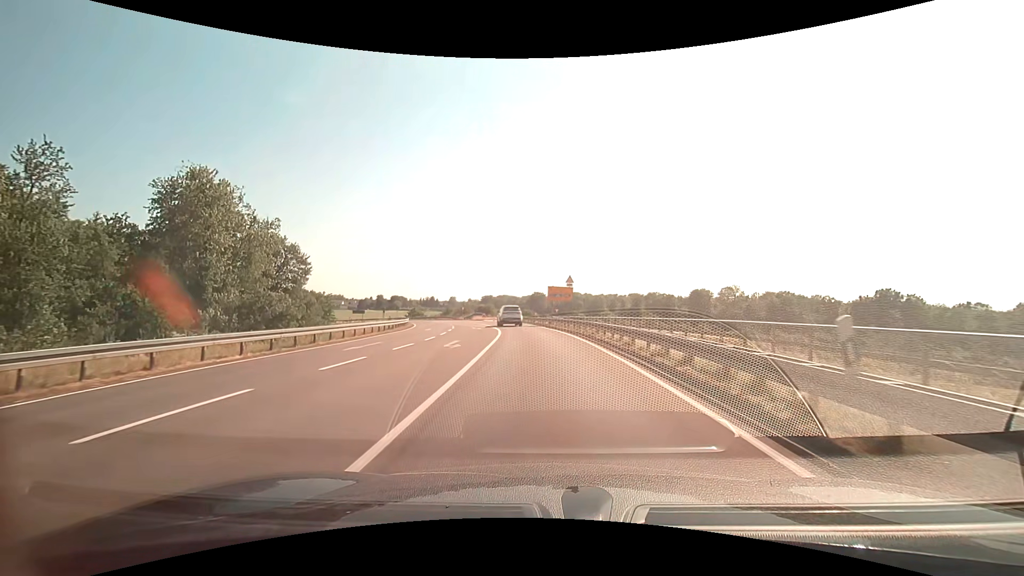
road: secondary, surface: asphalt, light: Day
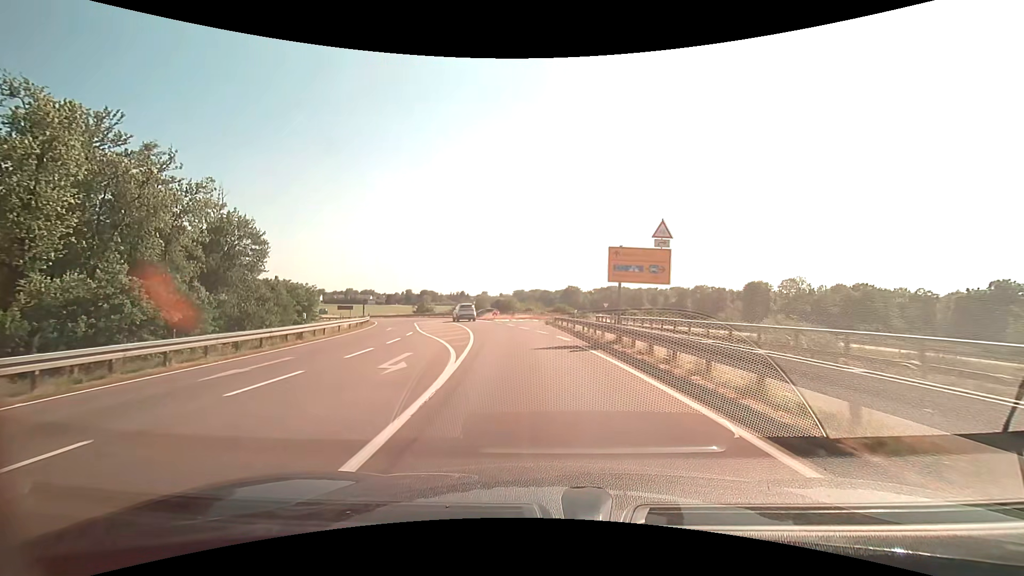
(-0.6, +27.5) m; -3°
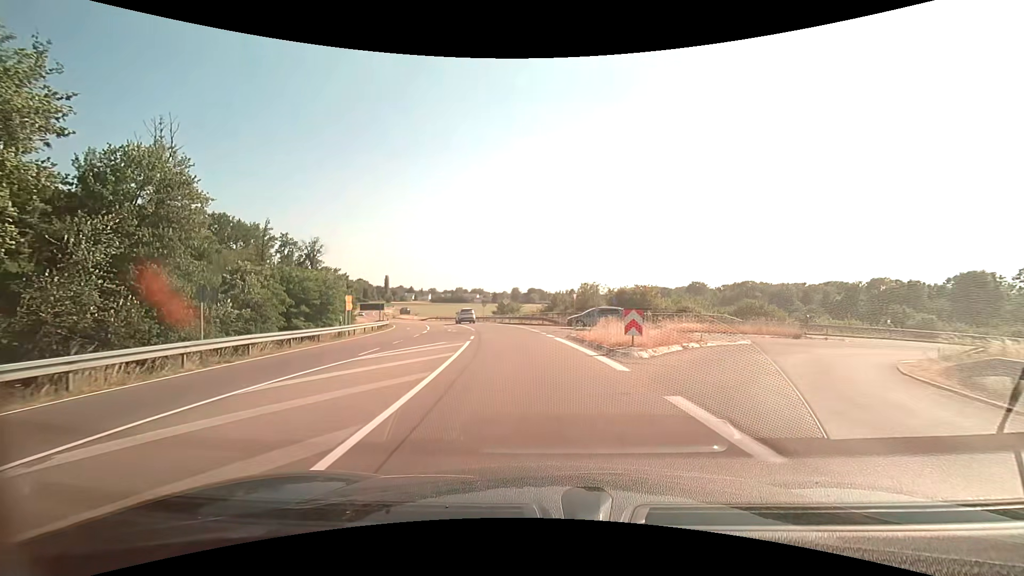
(-4.3, +39.2) m; -13°
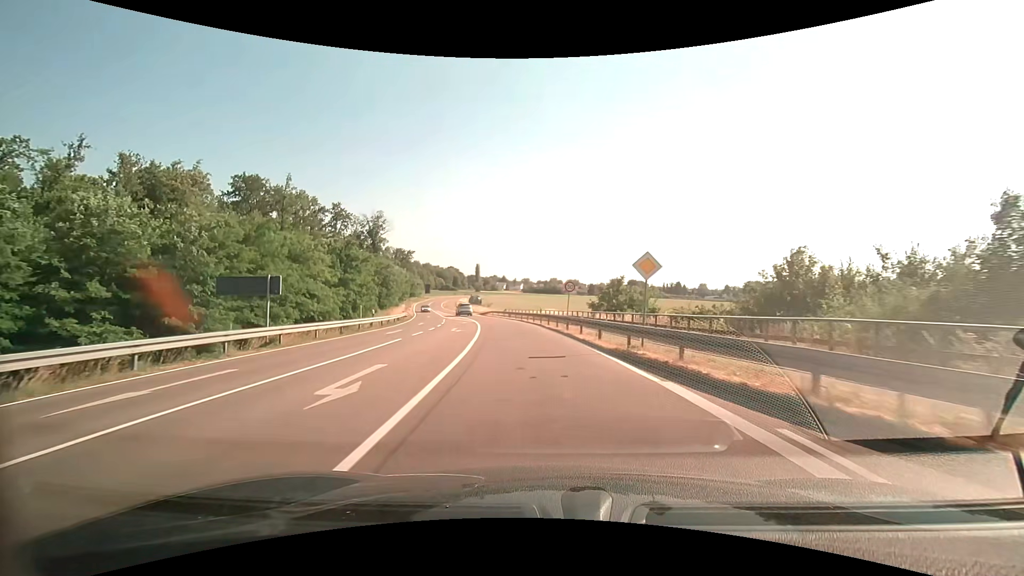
(-4.0, +40.3) m; -11°
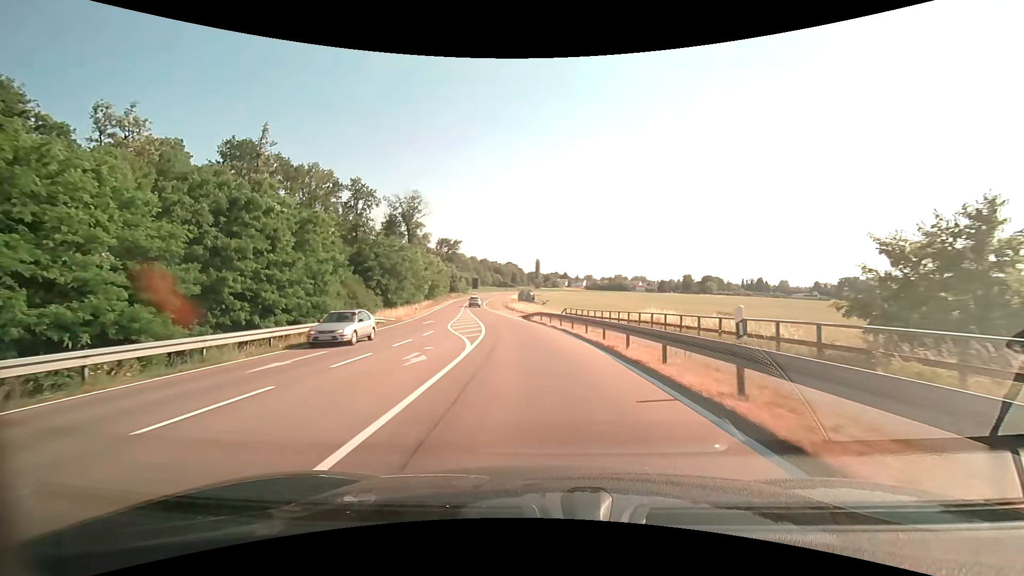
(-1.9, +30.9) m; -7°
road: tertiary
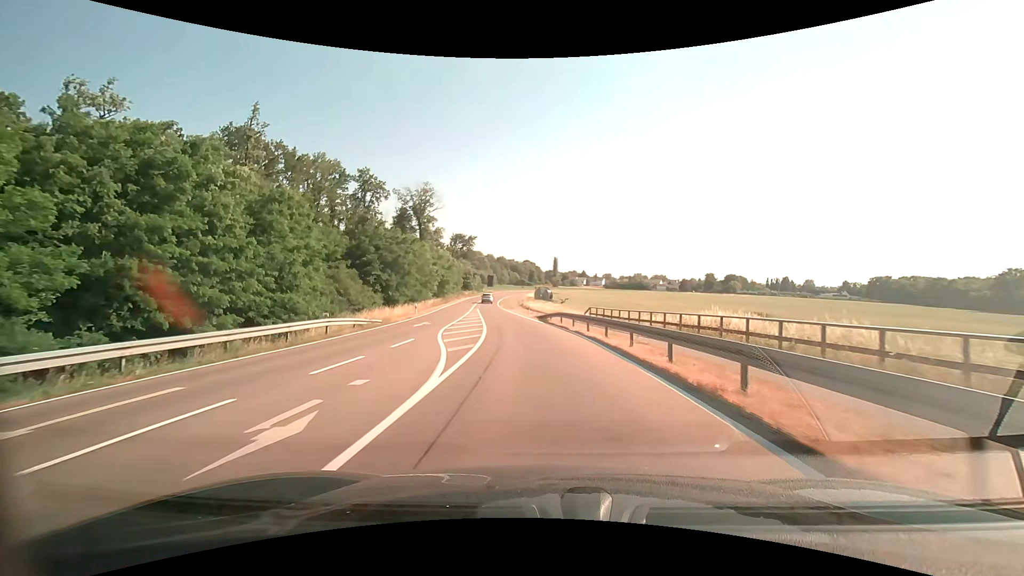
(-0.1, +7.6) m; -2°
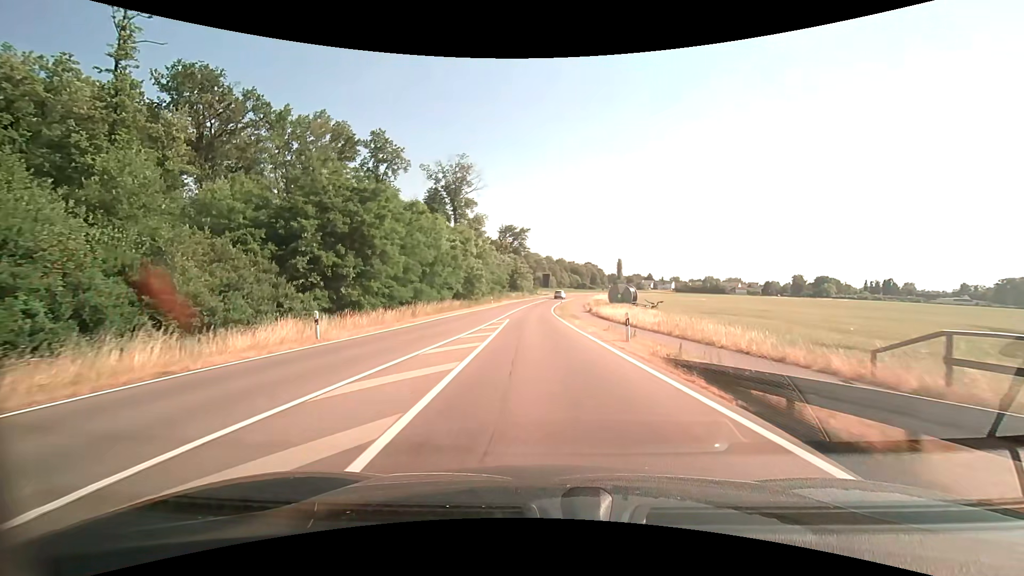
(-2.1, +30.7) m; -7°
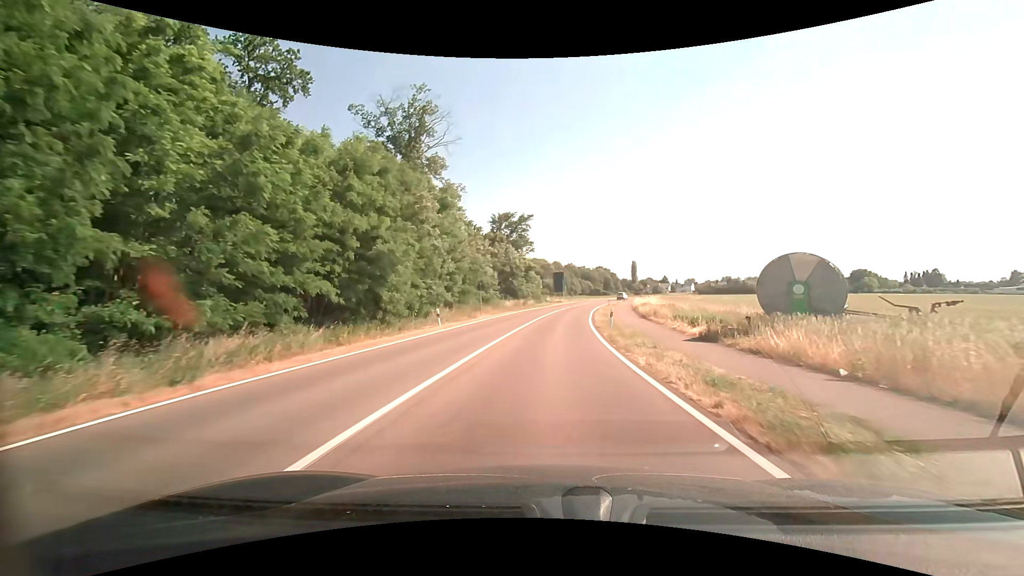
(-0.8, +39.5) m; -1°
(0, +10) (0, +20) (+1, +30) (+2, +40) (+3, +50) (+4, +60) (+5, +70) (+7, +80) (+9, +89) (+11, +99) m
